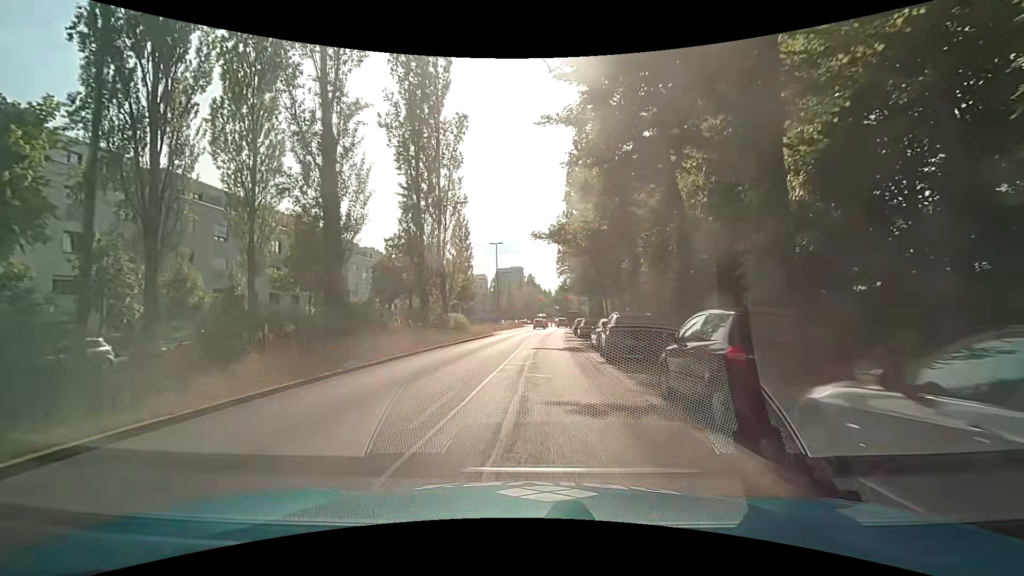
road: secondary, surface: asphalt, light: Day
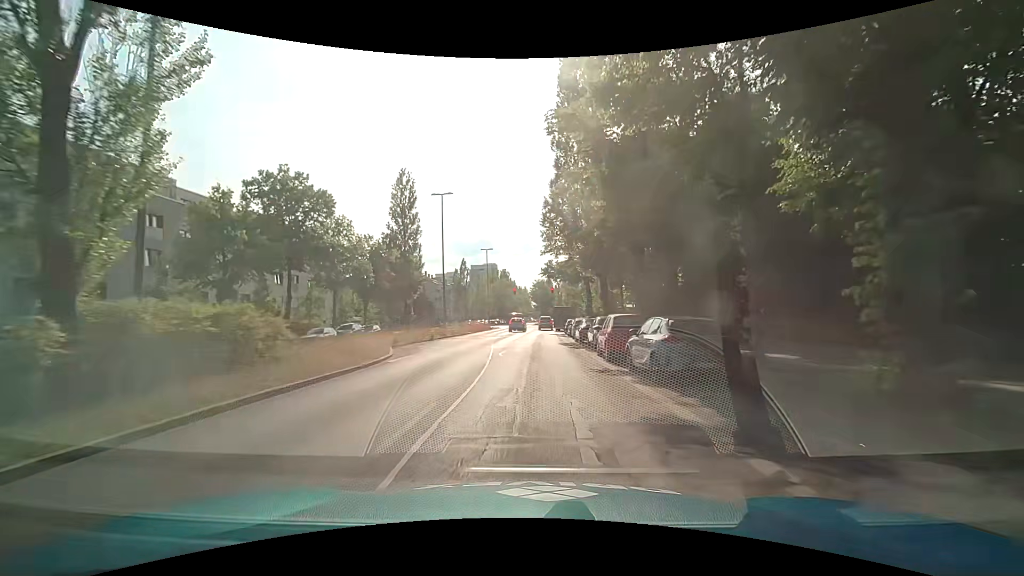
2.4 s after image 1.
(+0.7, +28.3) m; +3°
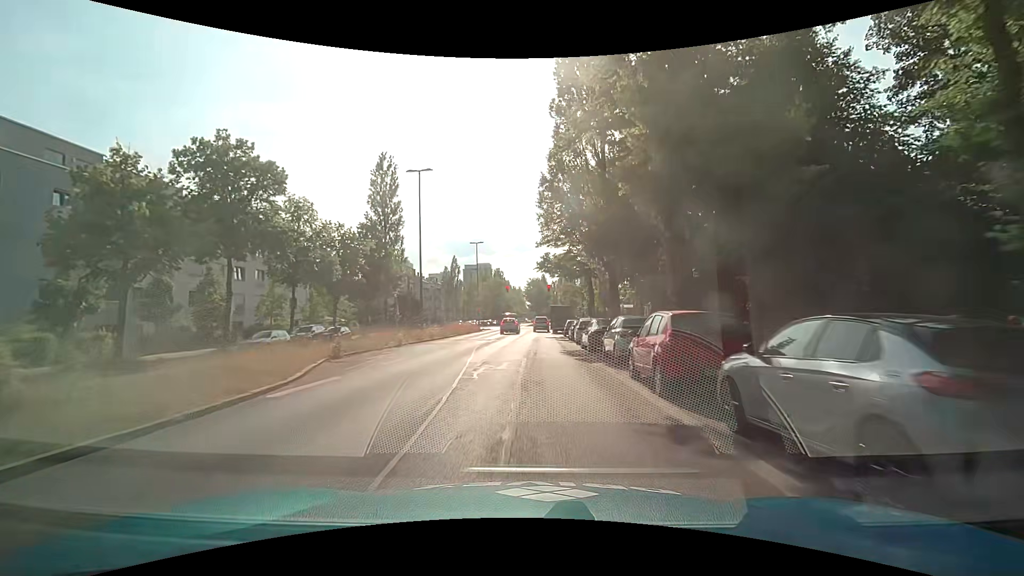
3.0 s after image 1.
(+0.1, +7.0) m; +1°
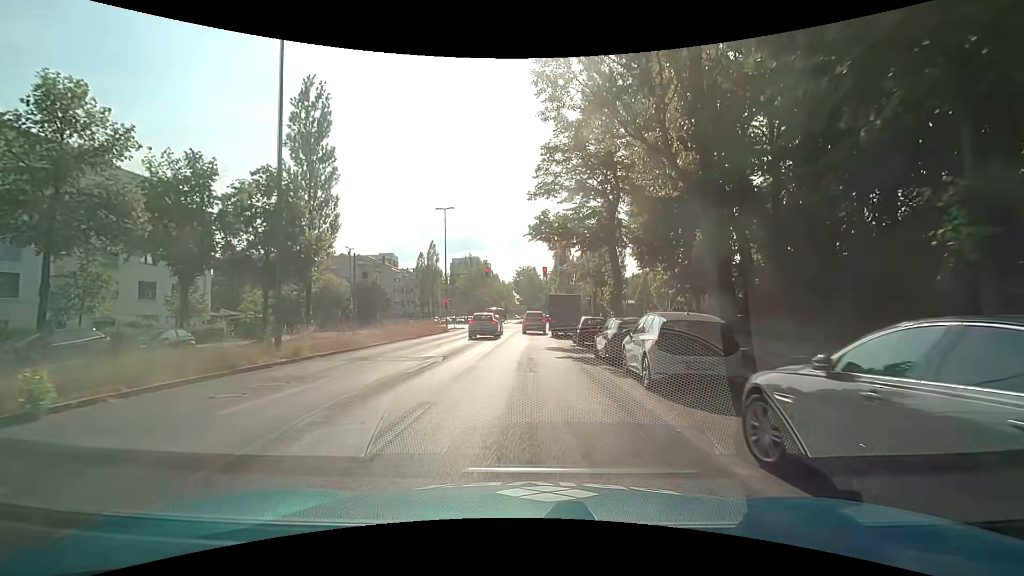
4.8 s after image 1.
(0.0, +19.3) m; 0°
